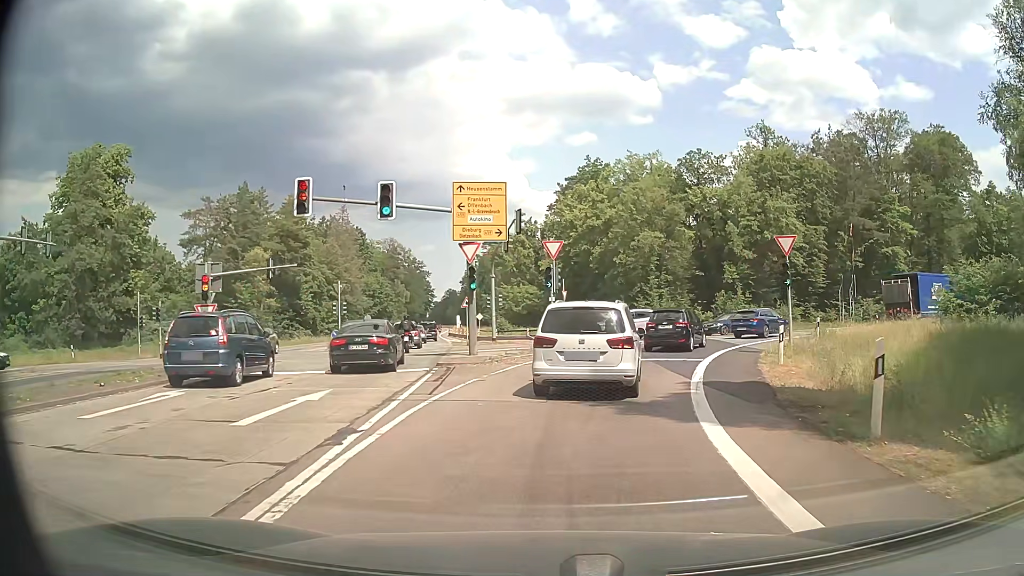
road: secondary_link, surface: asphalt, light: Day
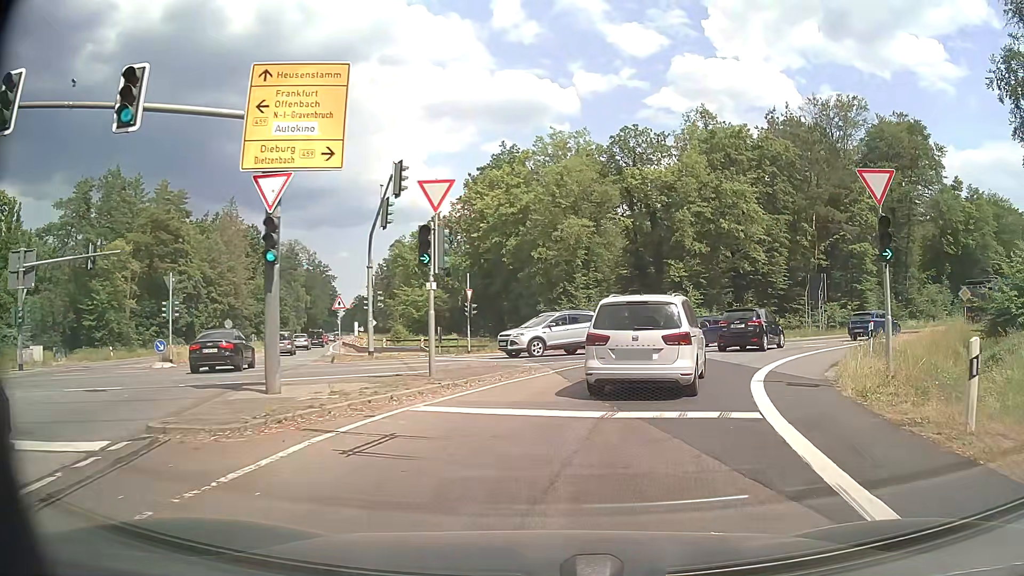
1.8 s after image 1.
(+0.8, +12.1) m; +7°
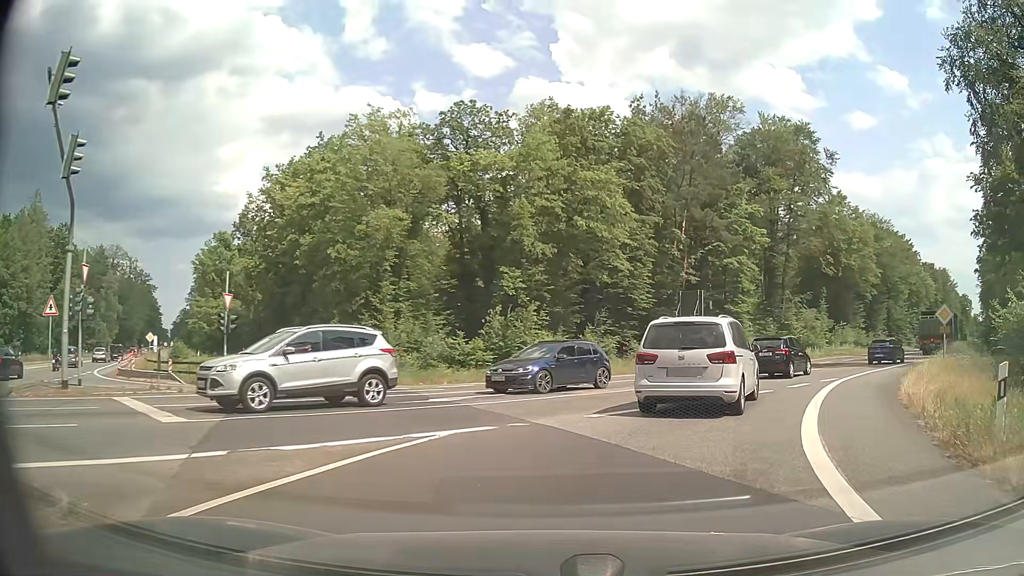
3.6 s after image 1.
(+1.5, +12.2) m; +15°
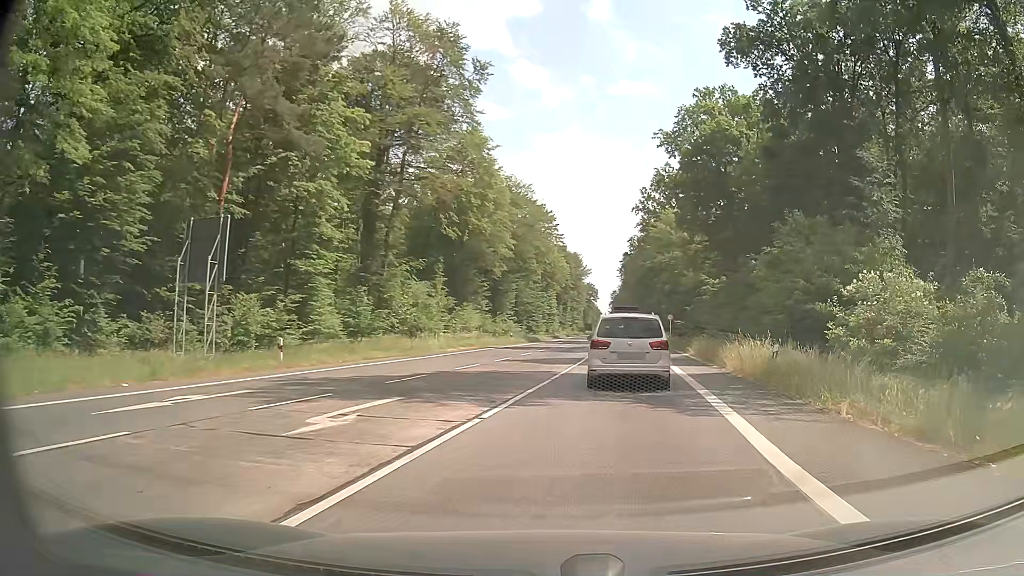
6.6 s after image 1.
(+6.9, +22.3) m; +34°
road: primary
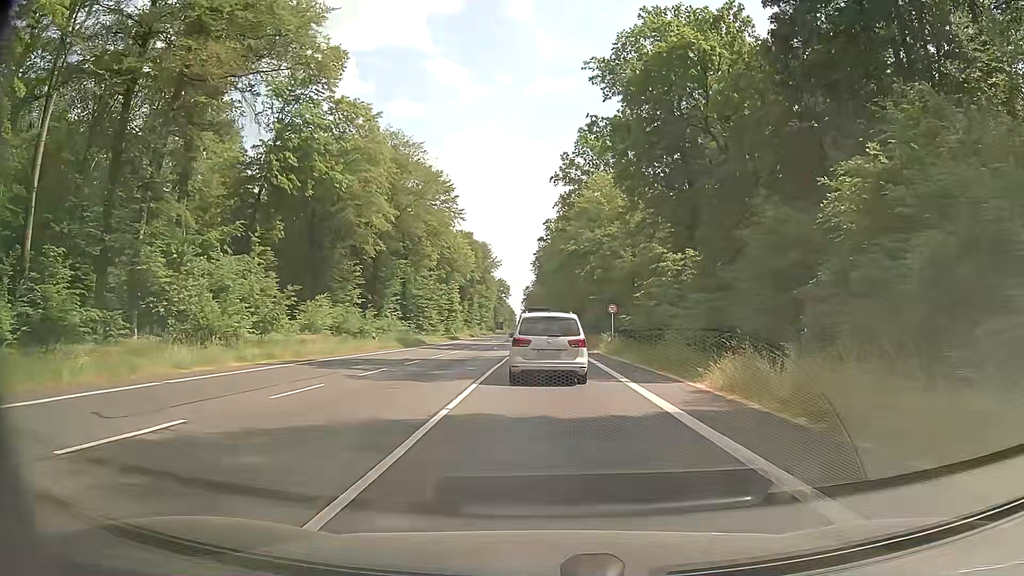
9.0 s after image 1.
(+2.3, +22.6) m; +8°
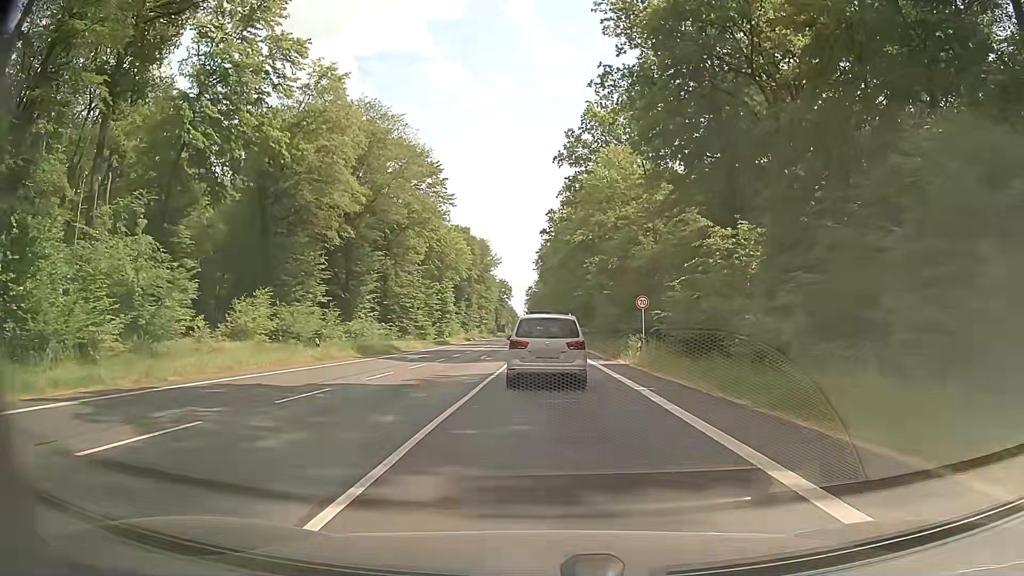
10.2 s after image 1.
(0.0, +12.2) m; 0°
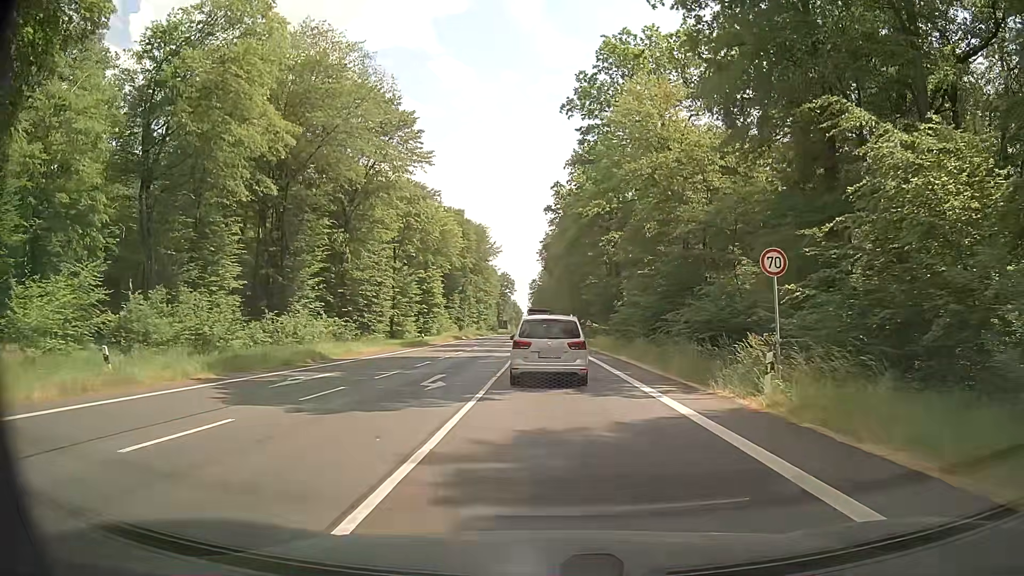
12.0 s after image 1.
(0.0, +17.9) m; +1°
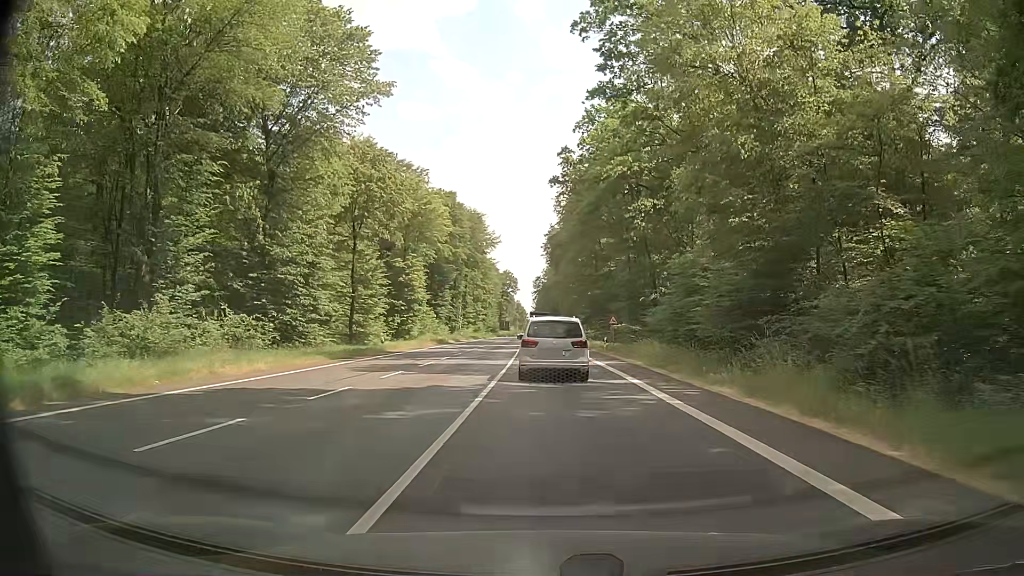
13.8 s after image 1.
(-0.4, +18.2) m; -2°
(0, +10) (0, +20) (0, +30) (0, +40) (0, +50) (-1, +60) (-1, +70) (-1, +80) (-1, +90) (-1, +100) m
